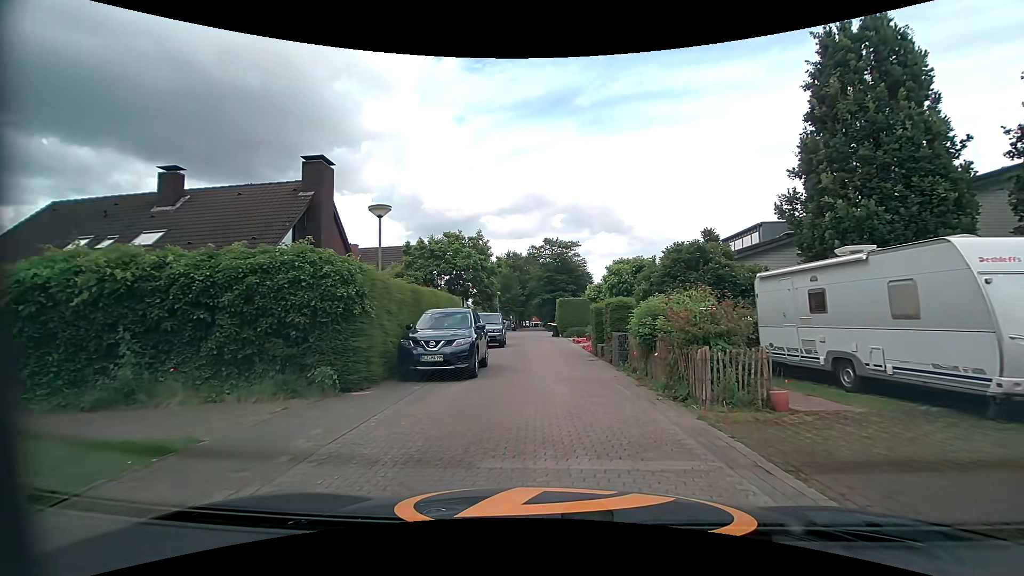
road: residential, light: Day
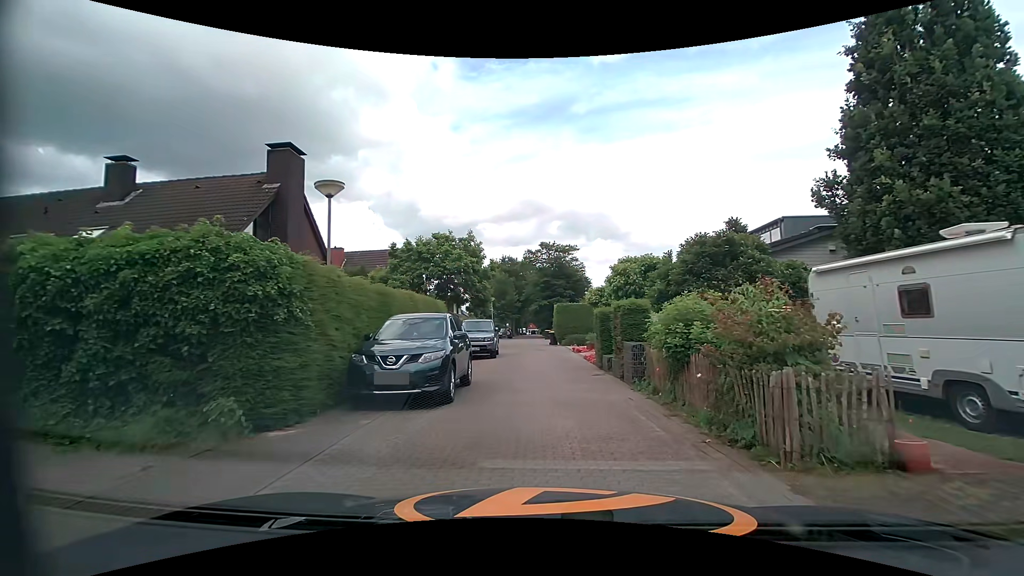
(0.0, +2.7) m; 0°
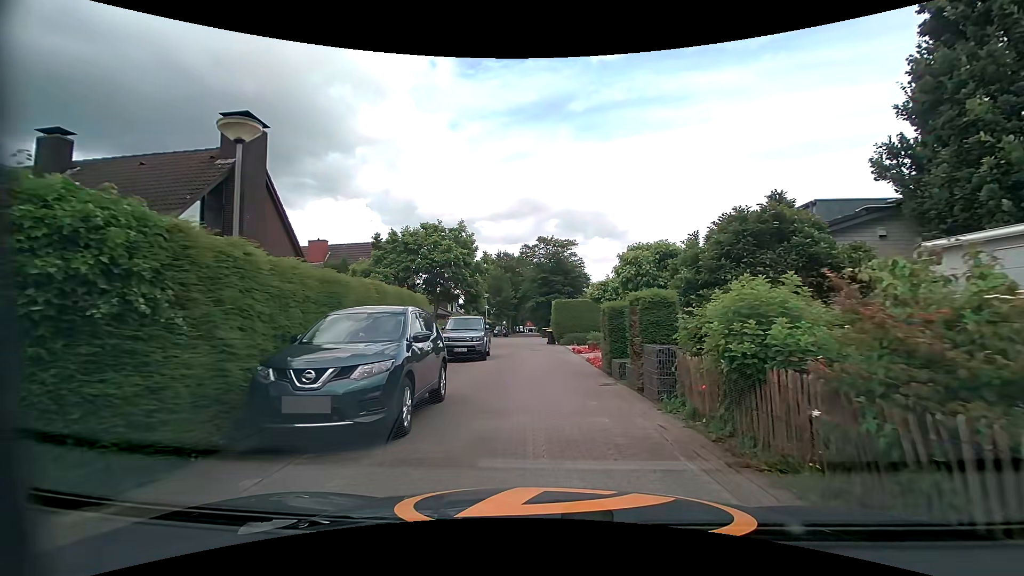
(0.0, +2.8) m; 0°
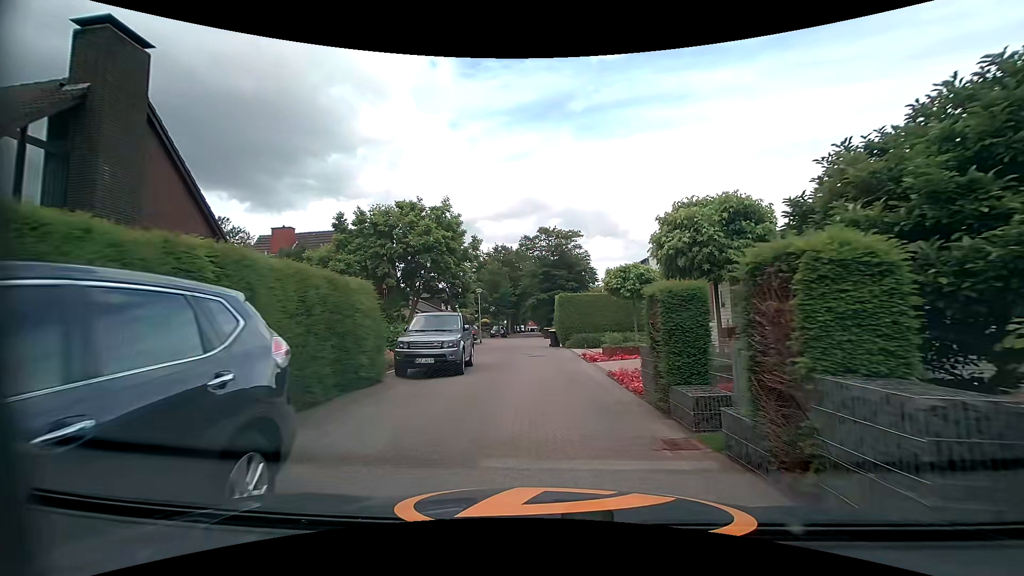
(+0.1, +6.0) m; 0°
